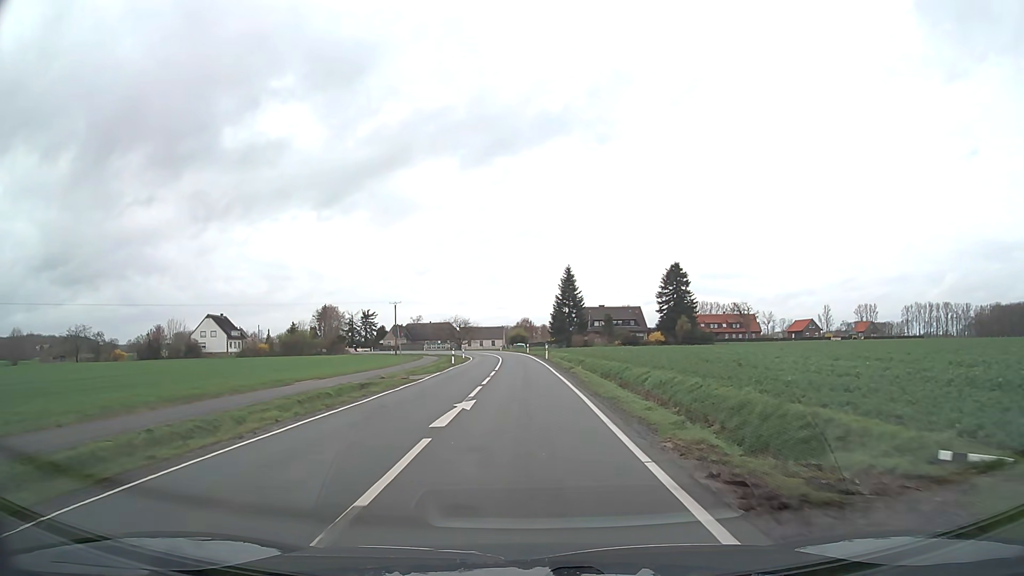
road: secondary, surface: asphalt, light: Day
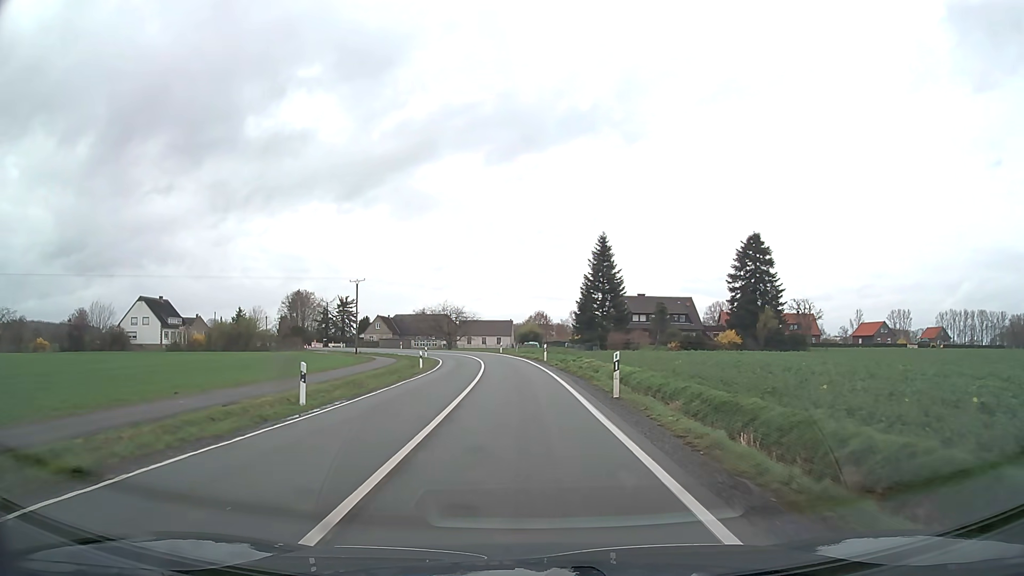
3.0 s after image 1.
(-0.2, +38.2) m; -1°
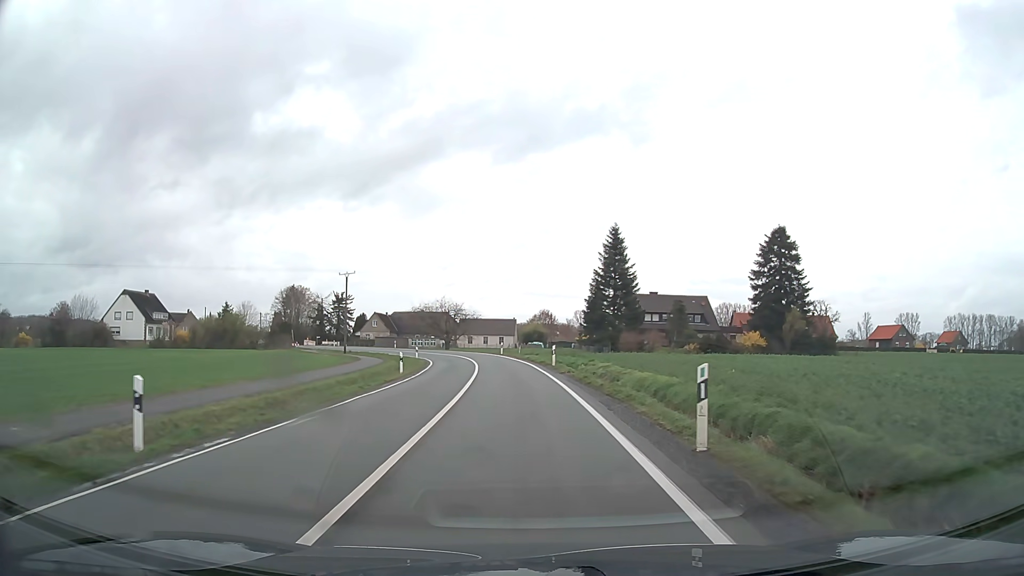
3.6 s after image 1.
(0.0, +7.6) m; 0°
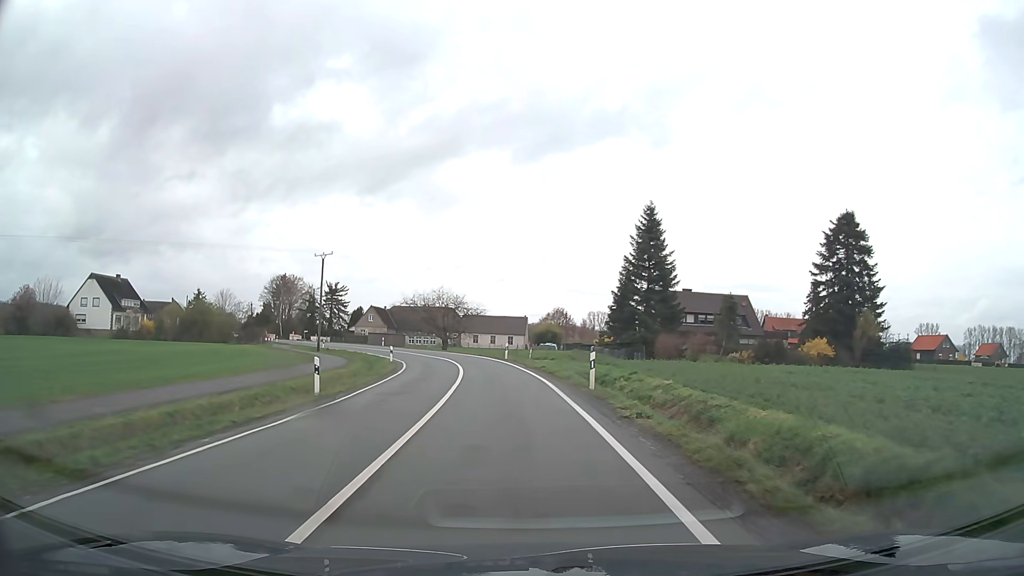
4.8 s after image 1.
(-0.1, +15.2) m; -1°
